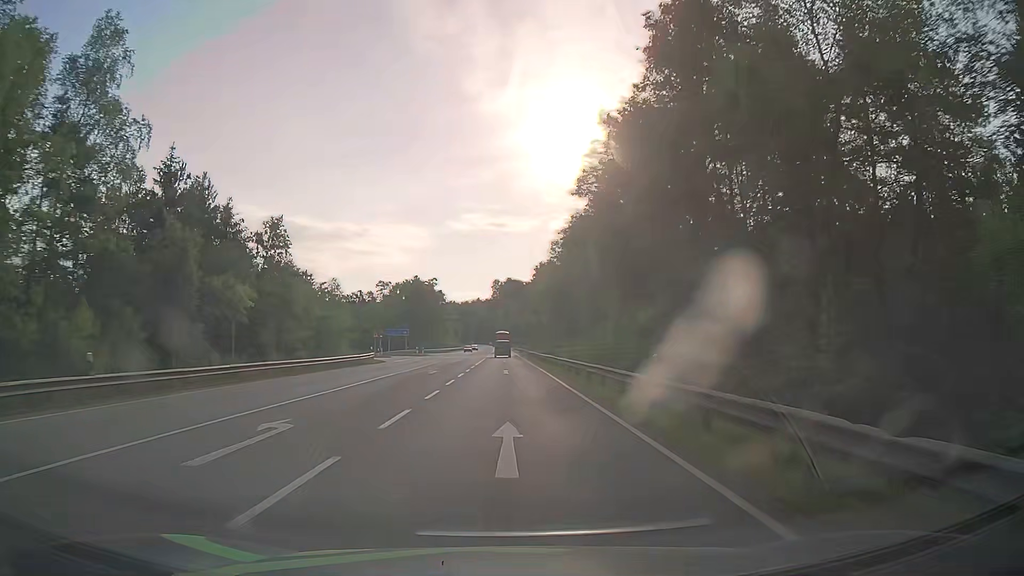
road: secondary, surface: asphalt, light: Day
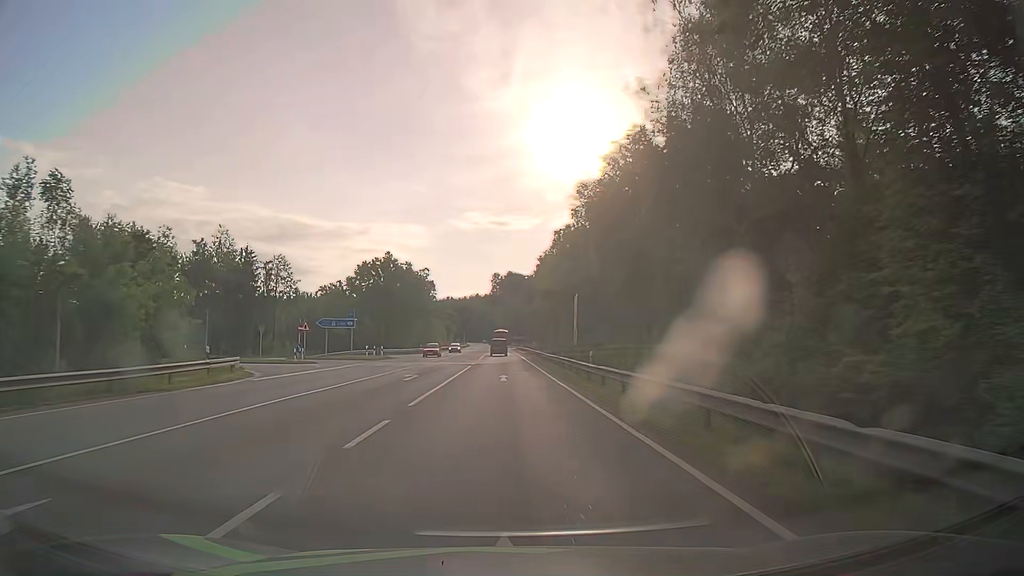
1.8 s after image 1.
(+0.1, +32.2) m; 0°
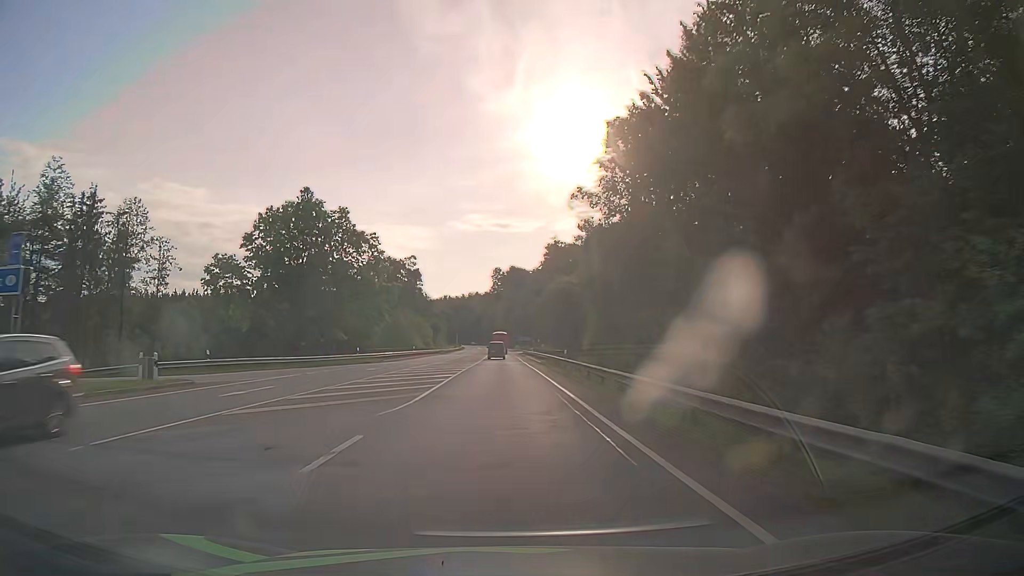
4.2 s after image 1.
(-0.1, +43.0) m; 0°
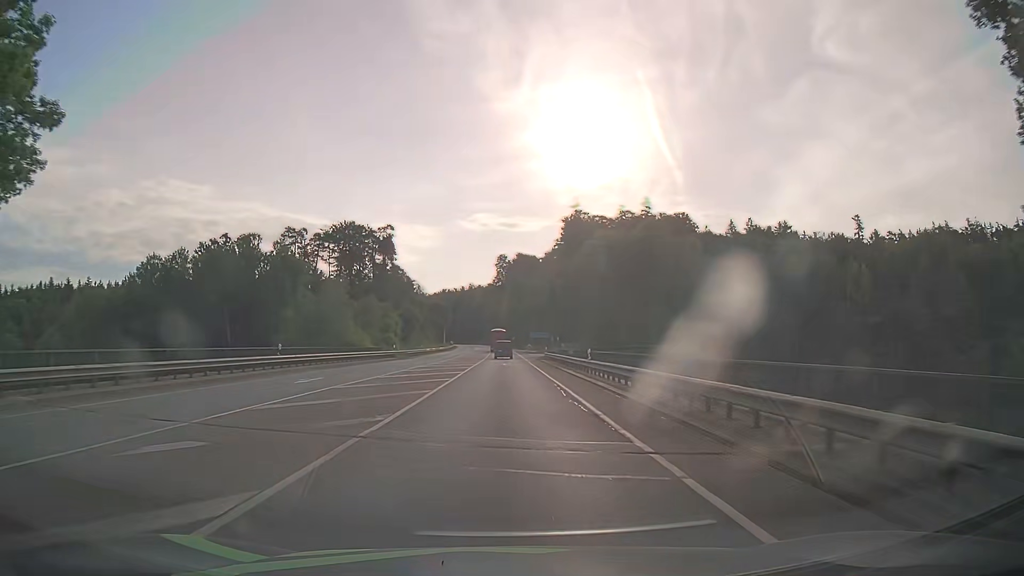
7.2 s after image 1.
(-0.3, +53.8) m; -1°
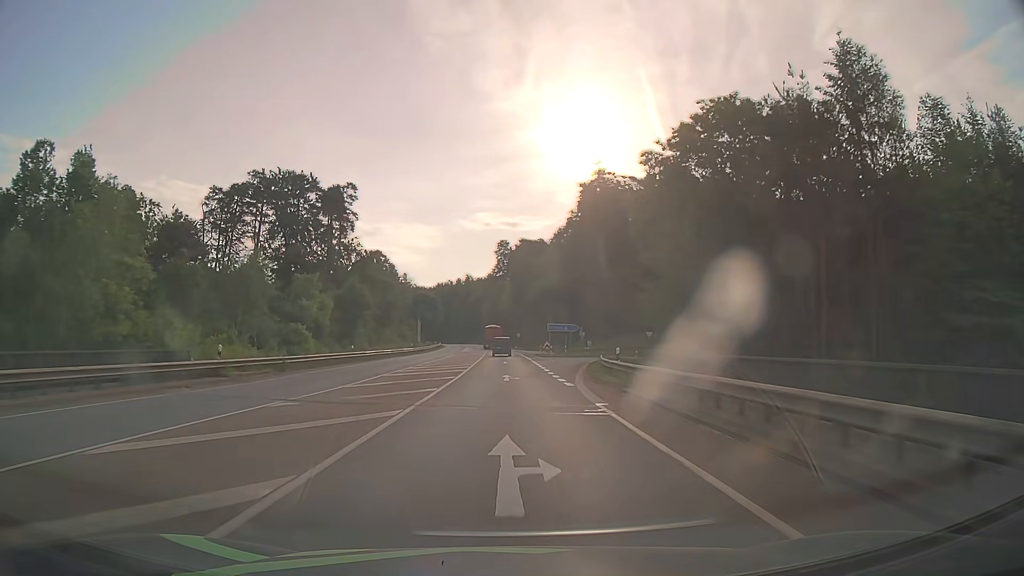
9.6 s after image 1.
(+0.4, +43.0) m; +1°
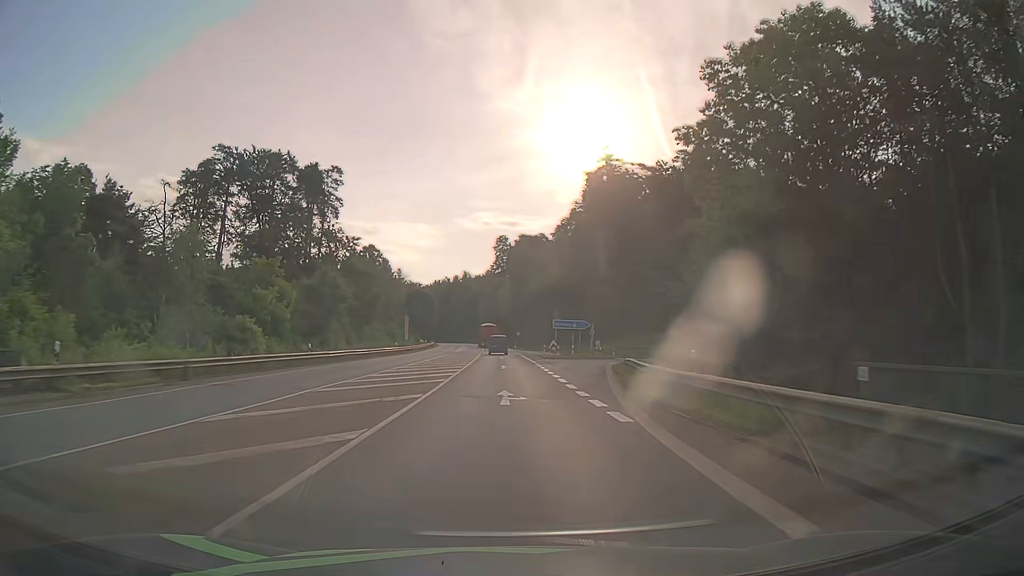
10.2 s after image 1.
(0.0, +10.8) m; 0°
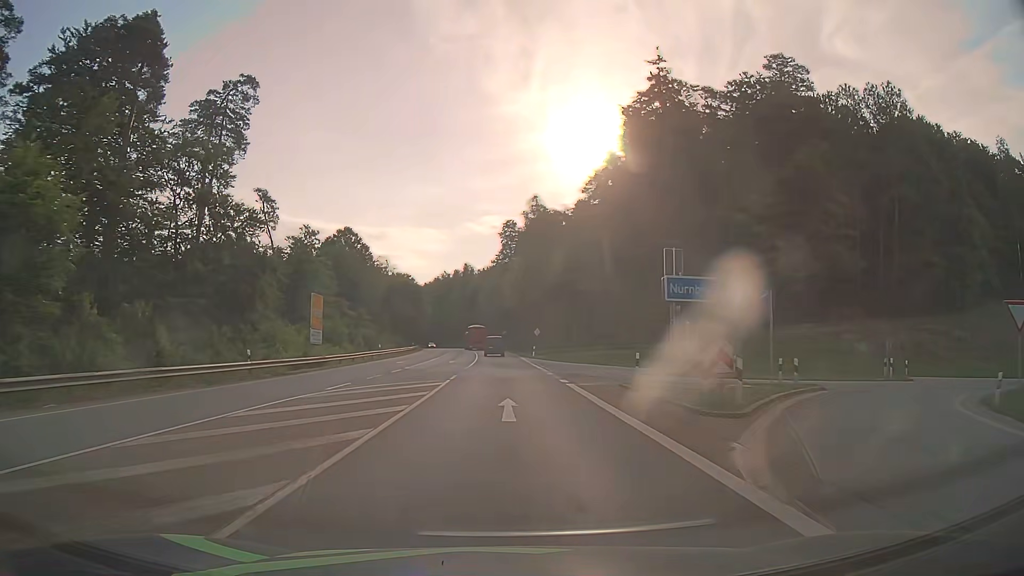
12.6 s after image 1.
(-0.1, +42.9) m; -1°
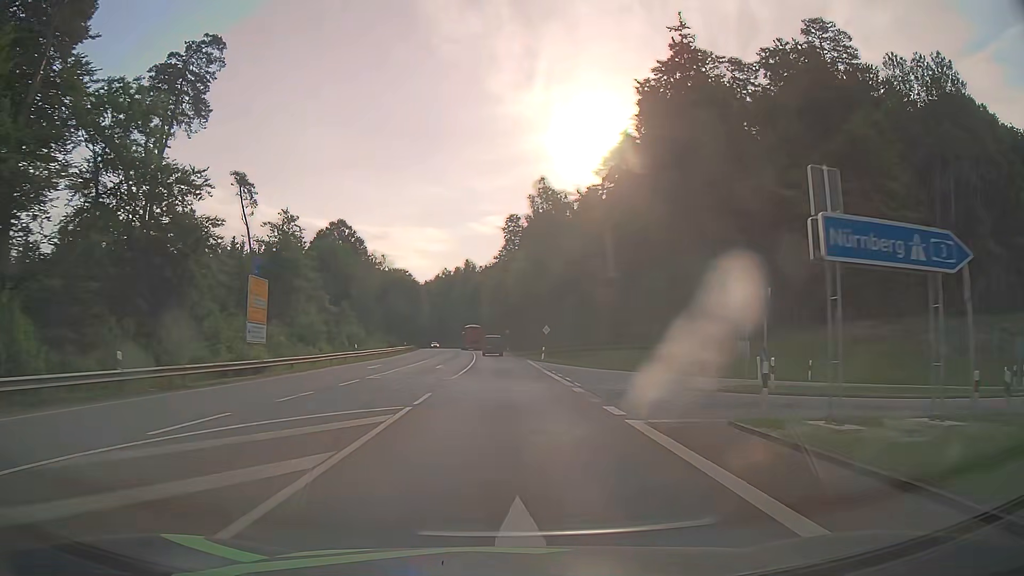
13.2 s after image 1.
(0.0, +10.7) m; 0°
(0, +10) (0, +20) (0, +30) (0, +40) (-1, +50) (-1, +60) (-1, +70) (-2, +80) (-3, +90) (-4, +100) m
